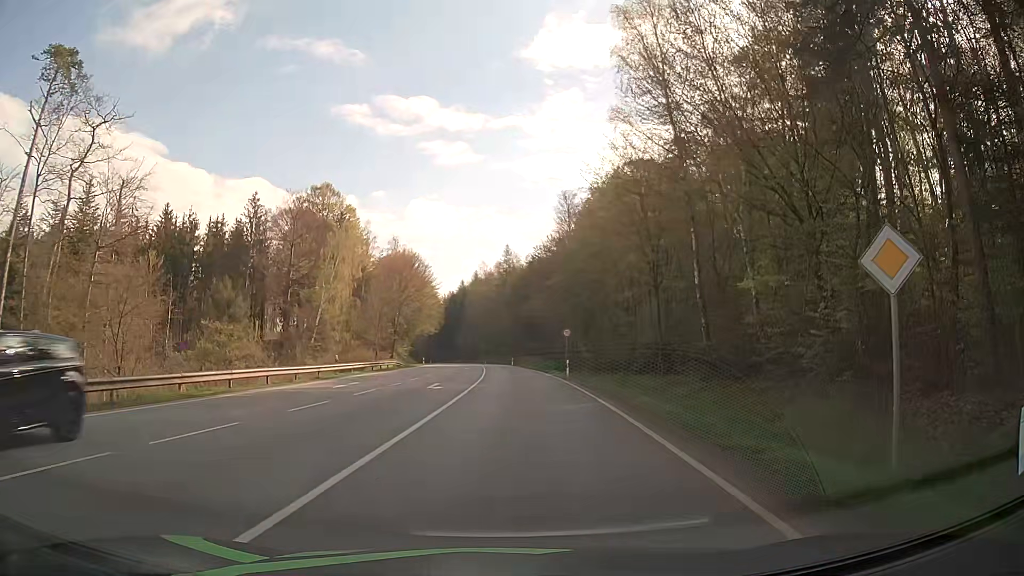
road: secondary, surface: asphalt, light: Day
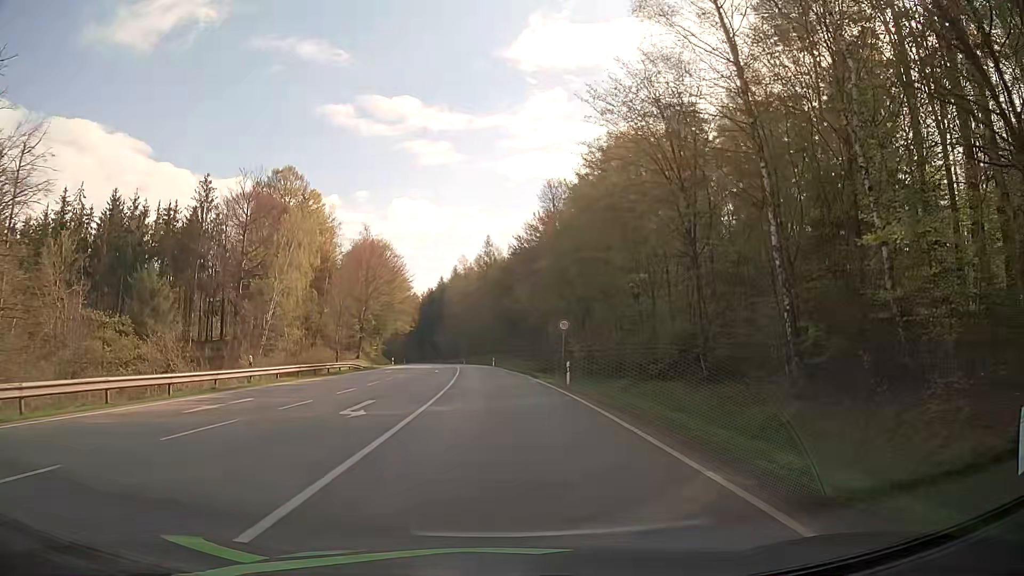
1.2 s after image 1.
(+0.2, +11.6) m; +1°
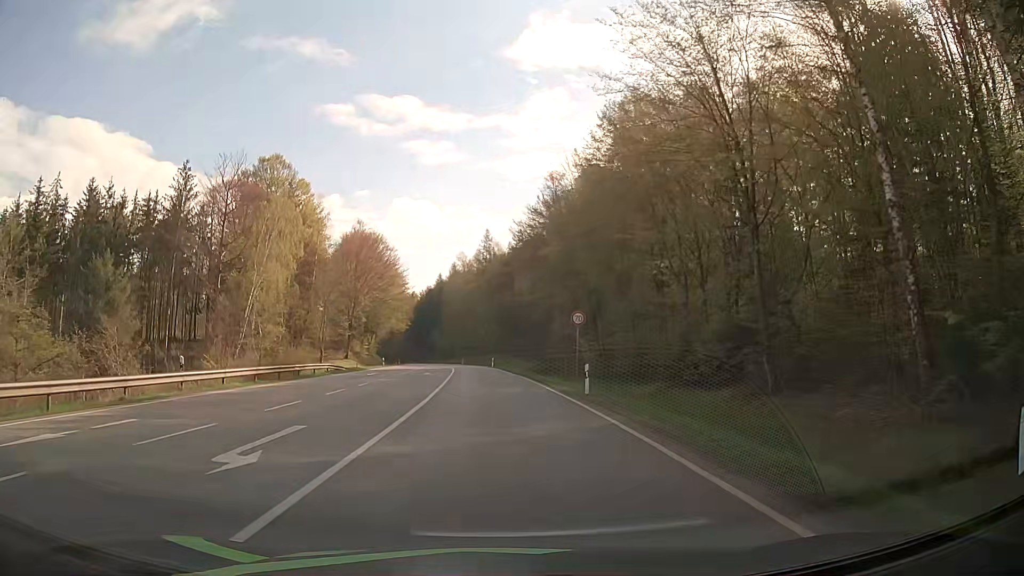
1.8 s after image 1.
(0.0, +6.9) m; 0°
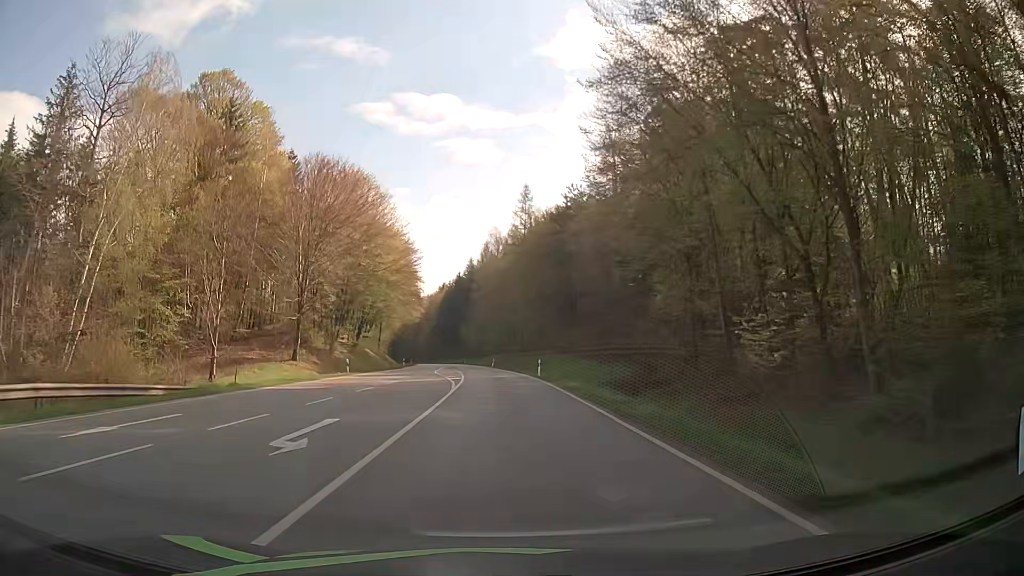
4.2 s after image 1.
(-0.9, +34.4) m; -3°
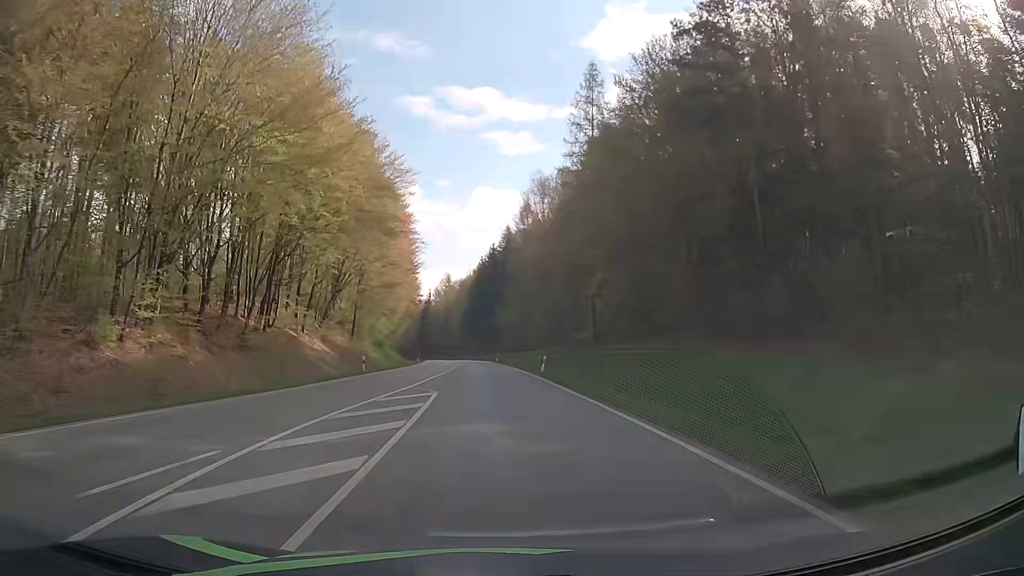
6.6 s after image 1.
(-1.1, +42.4) m; -3°
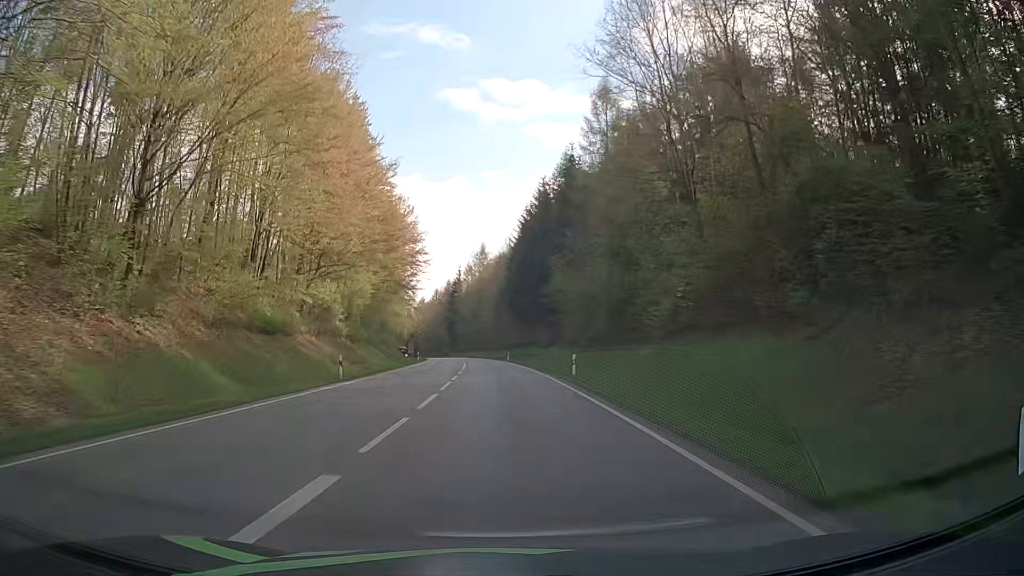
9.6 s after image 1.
(-2.1, +57.5) m; -4°
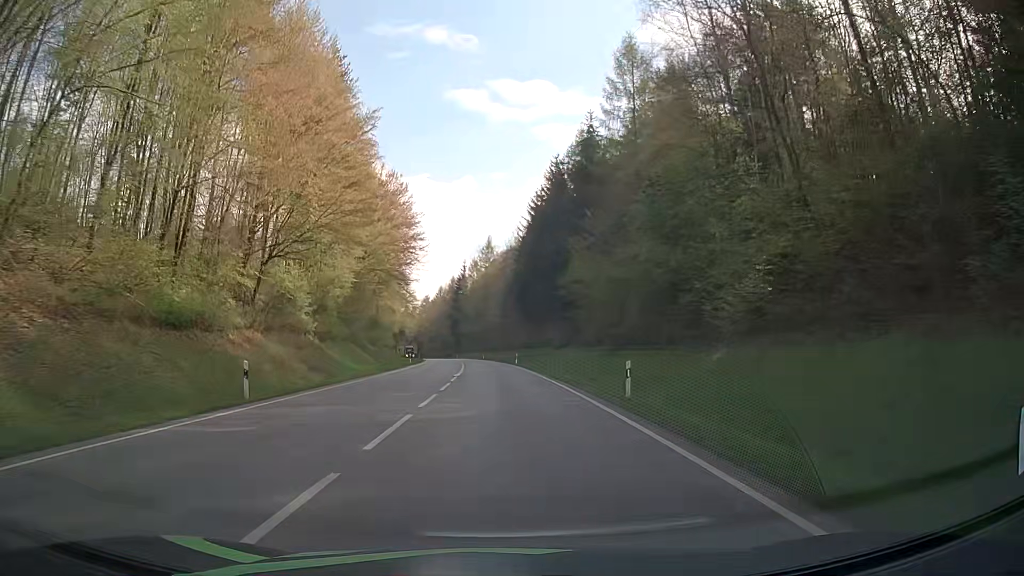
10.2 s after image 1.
(-0.1, +11.9) m; -1°
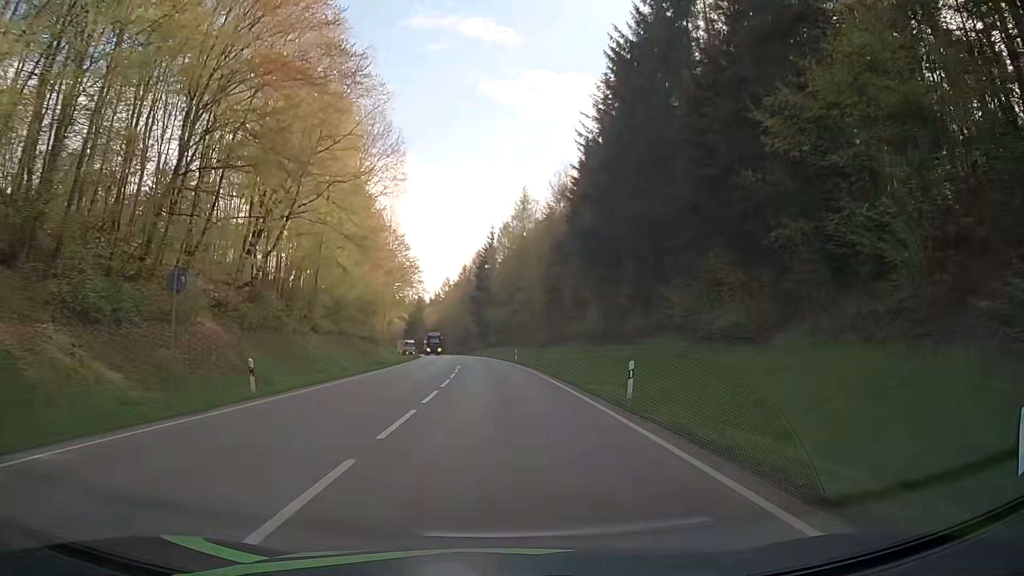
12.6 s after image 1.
(-1.1, +47.4) m; -3°
(0, +10) (0, +20) (-1, +30) (-1, +40) (-1, +50) (-2, +60) (-3, +70) (-4, +80) (-5, +90) (-6, +100) m
